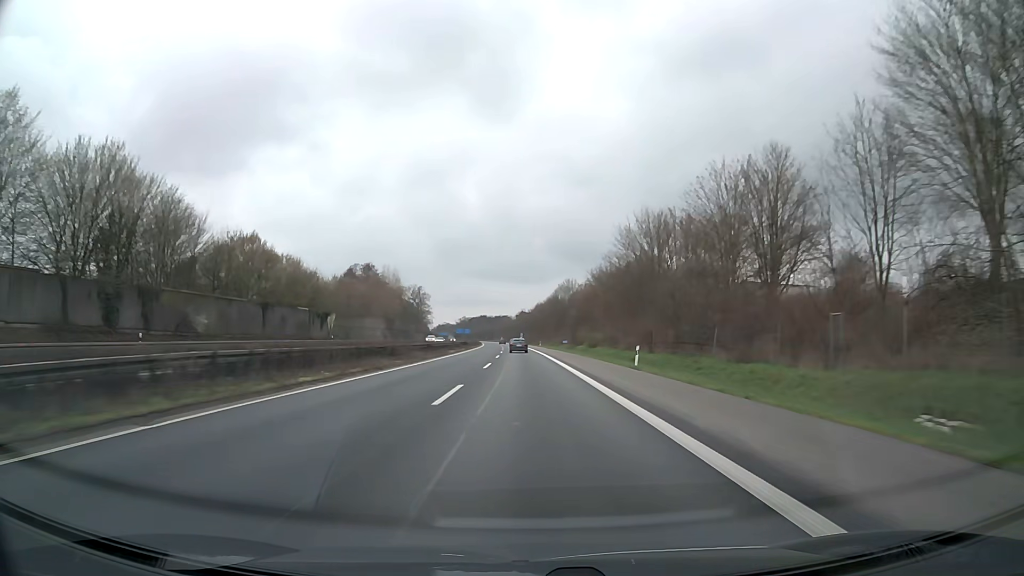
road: motorway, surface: asphalt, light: Day
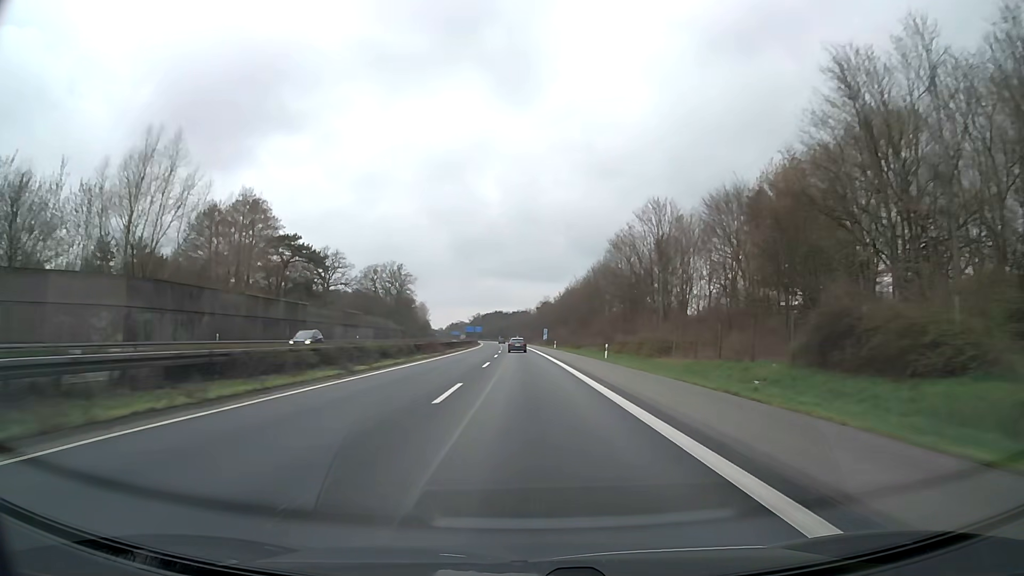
(-1.3, +89.4) m; -2°
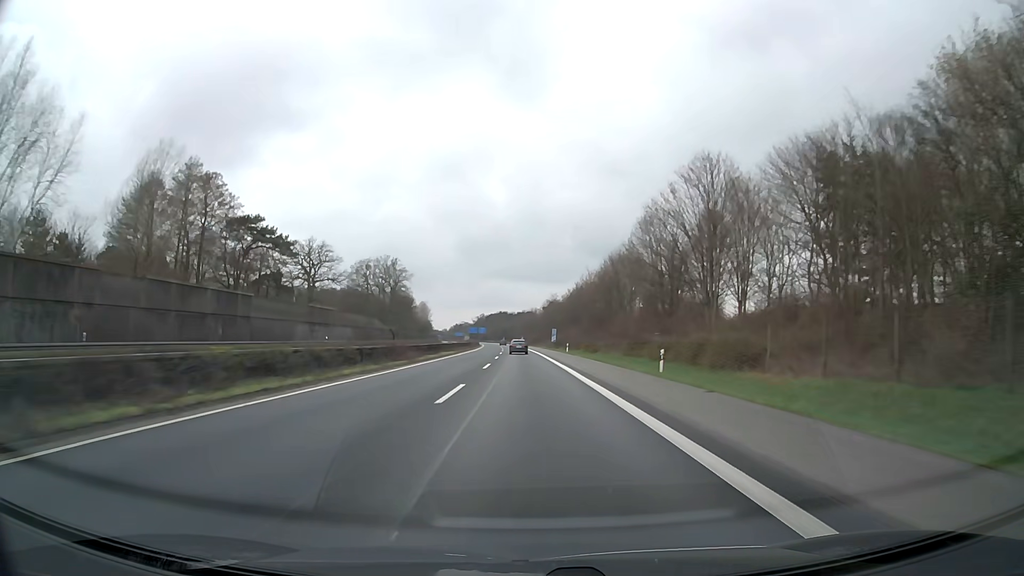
(-0.1, +17.7) m; 0°
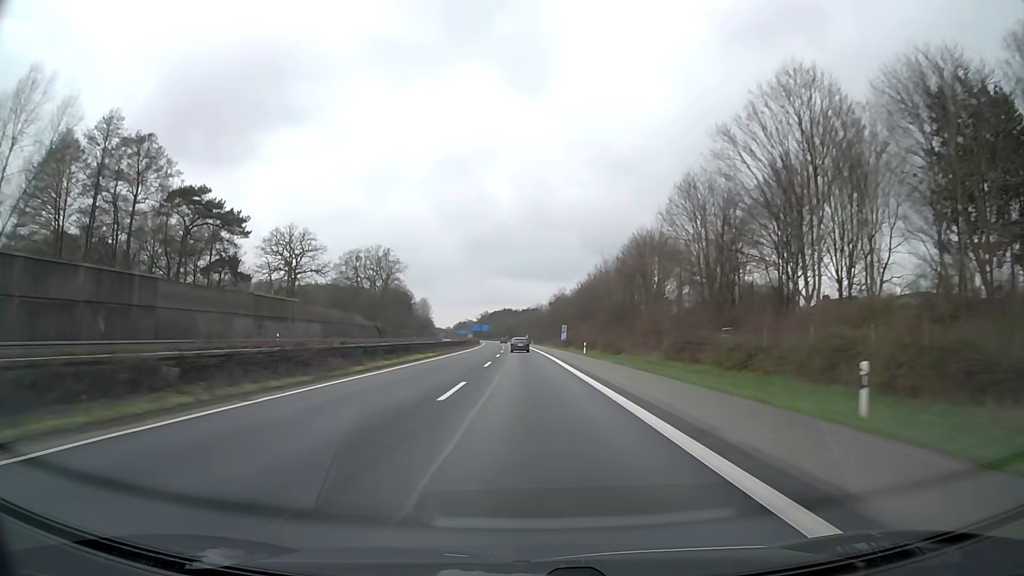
(-0.1, +17.6) m; 0°
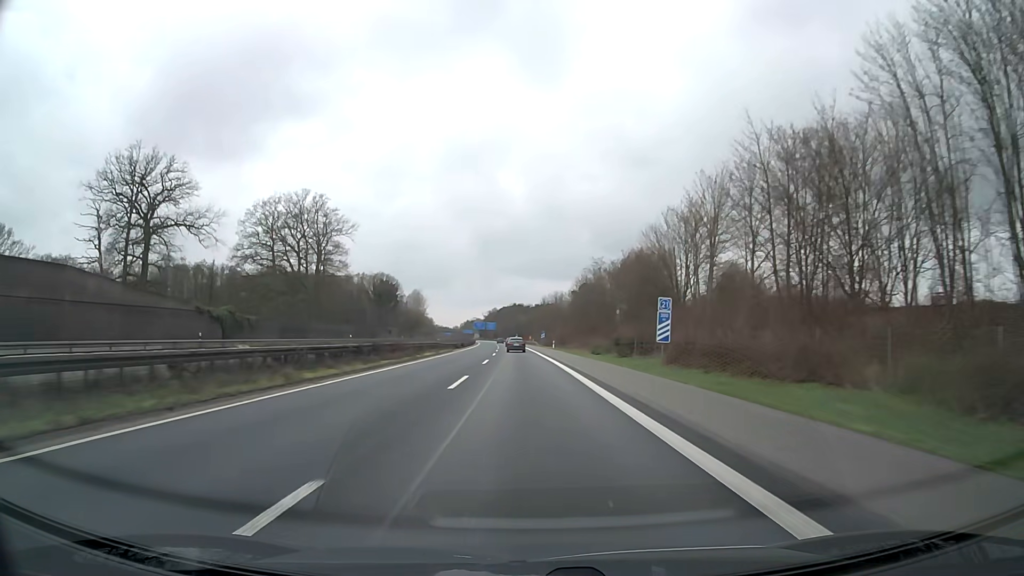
(-0.6, +68.1) m; -1°
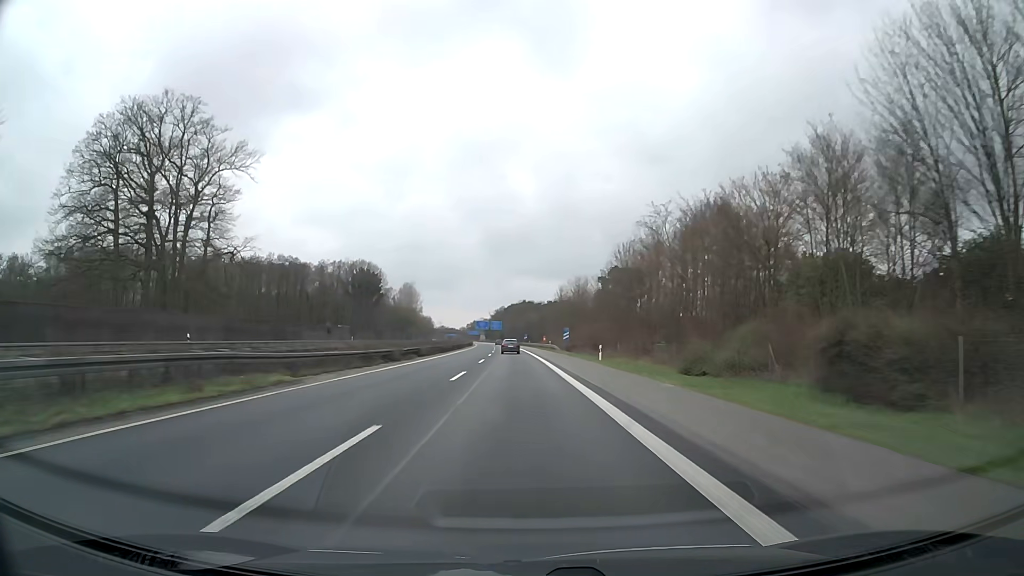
(-0.4, +49.7) m; -1°
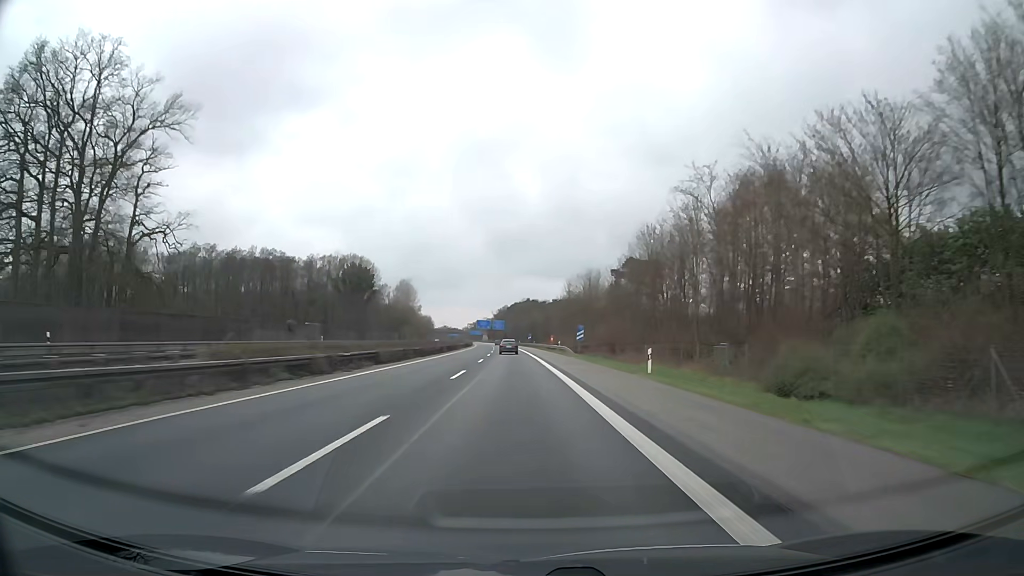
(0.0, +16.5) m; 0°
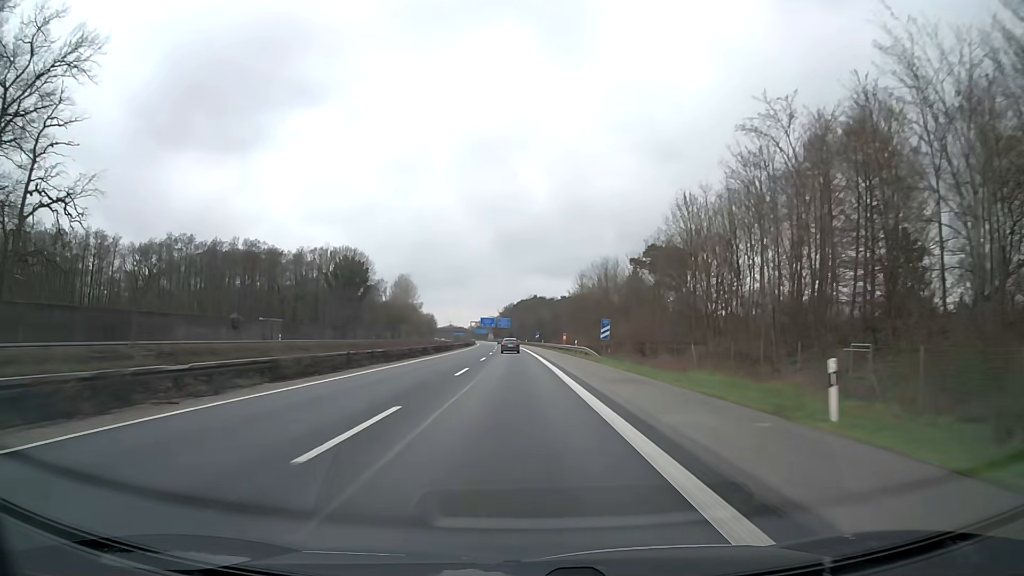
(-0.1, +16.5) m; 0°
(0, +10) (0, +20) (0, +30) (-1, +40) (-1, +50) (-1, +60) (-2, +70) (-2, +80) (-2, +90) (-3, +100) m
